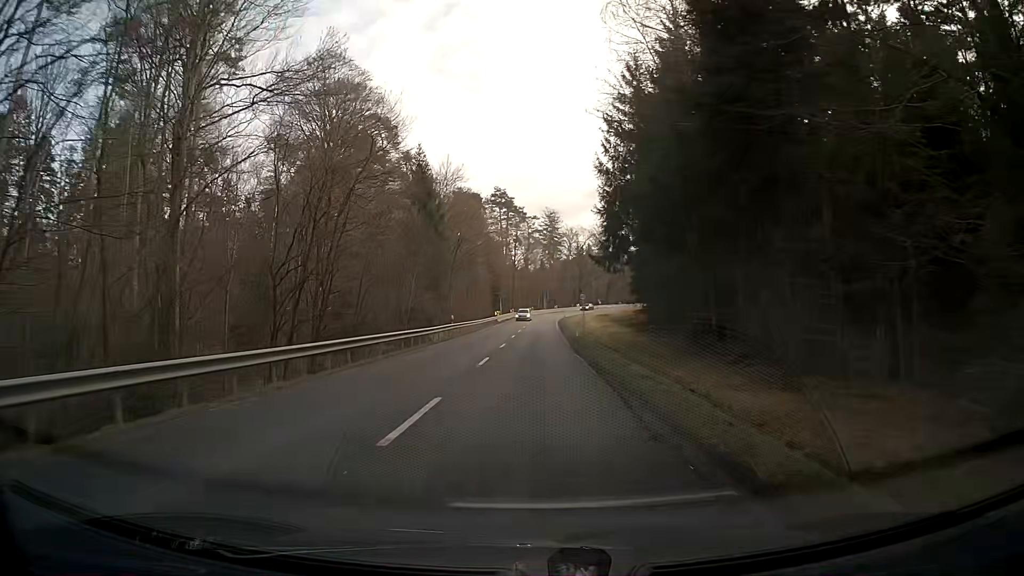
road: secondary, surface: asphalt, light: Day
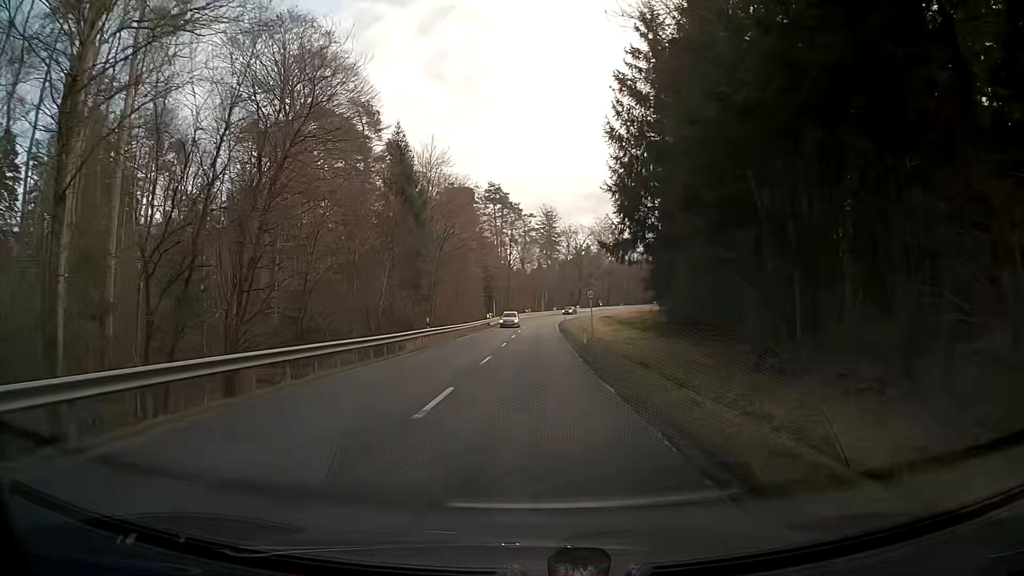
(0.0, +9.2) m; 0°
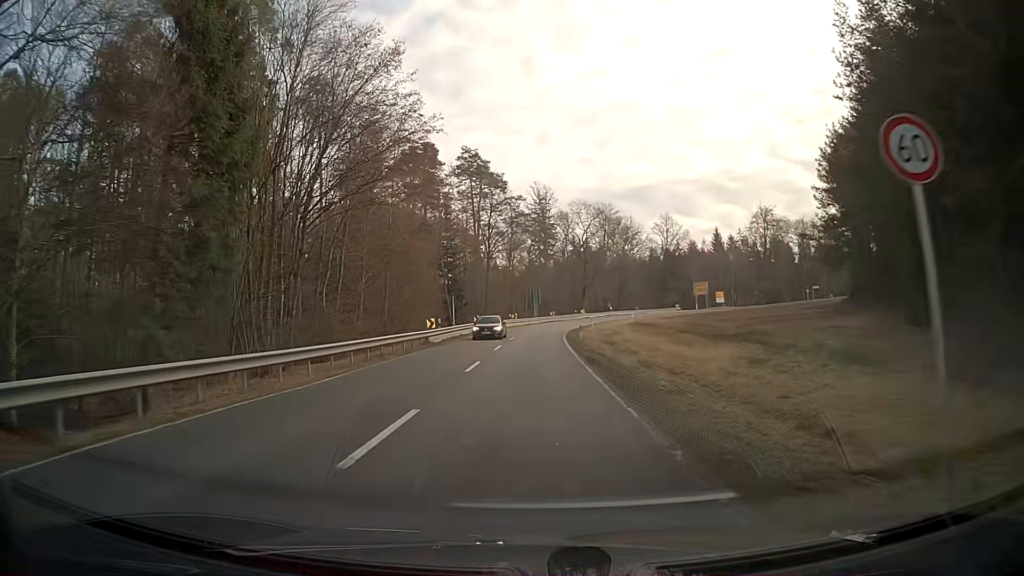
(+0.6, +36.4) m; +1°
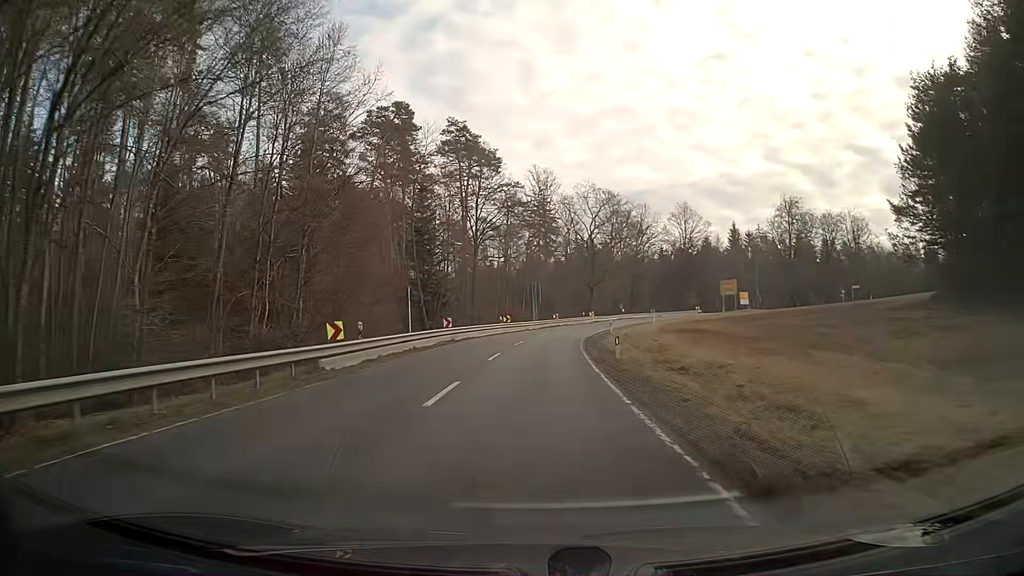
(0.0, +17.8) m; 0°
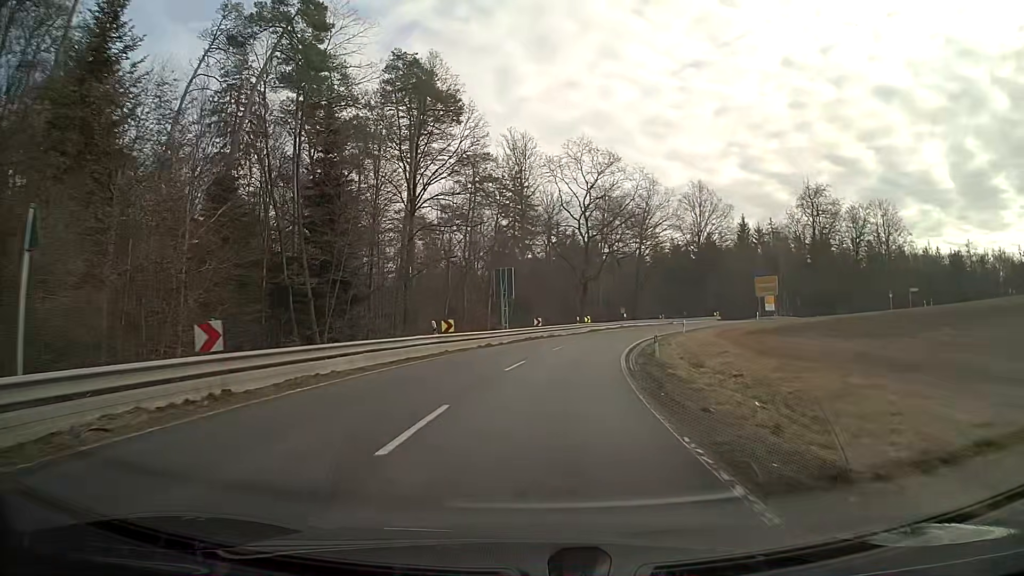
(+0.4, +26.2) m; +3°
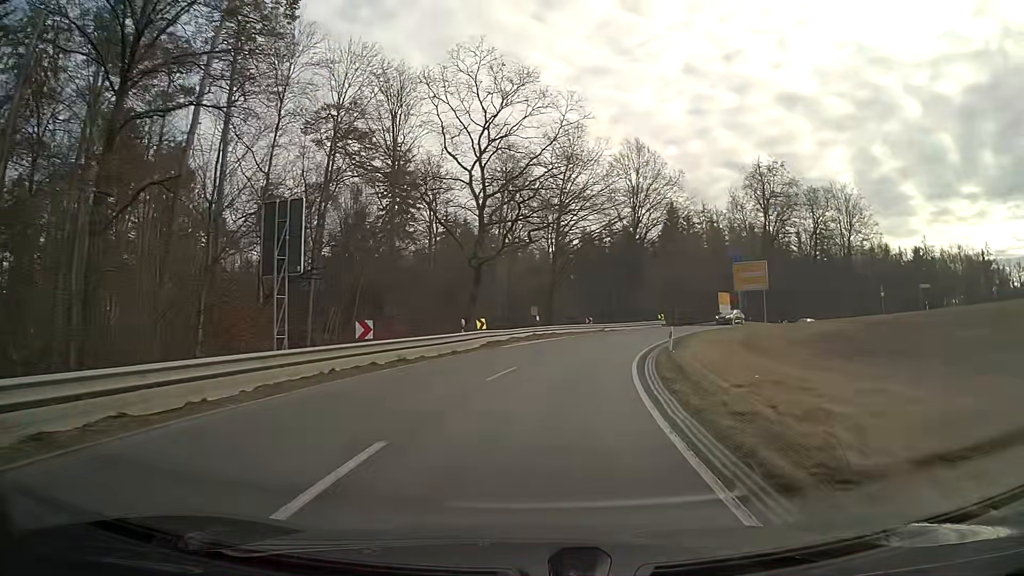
(+1.9, +25.4) m; +10°
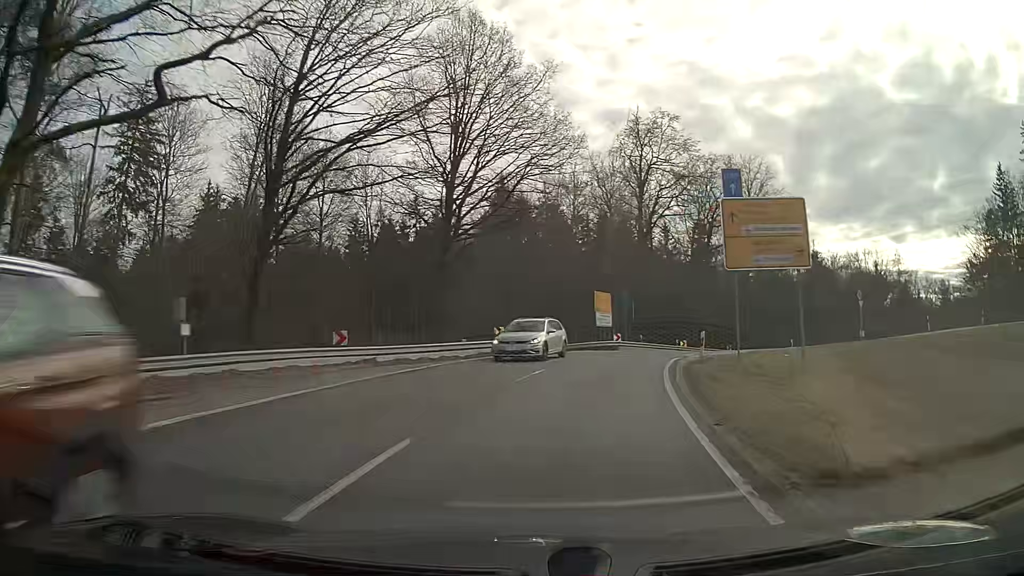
(+4.4, +32.6) m; +16°
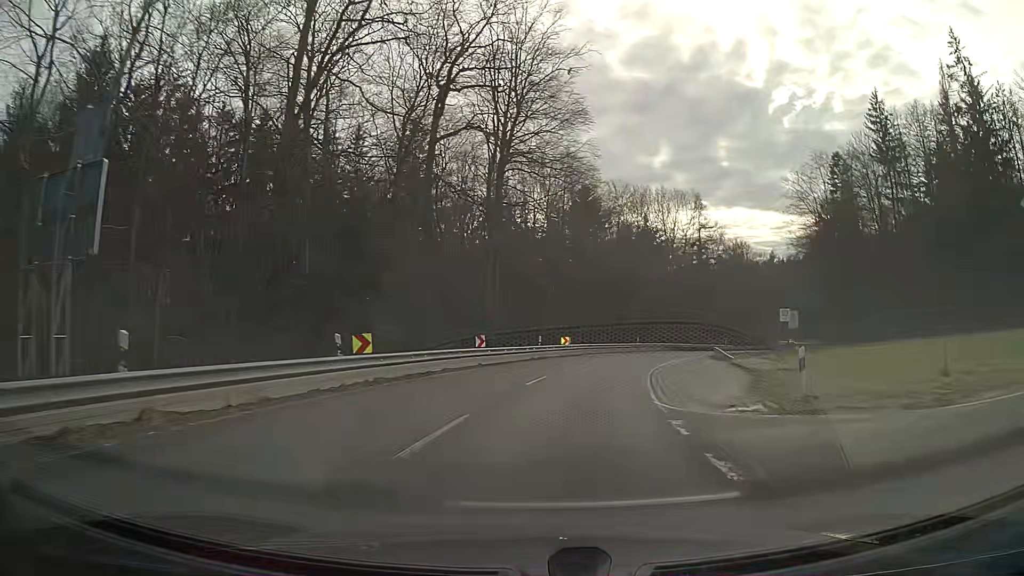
(+9.2, +39.4) m; +26°
